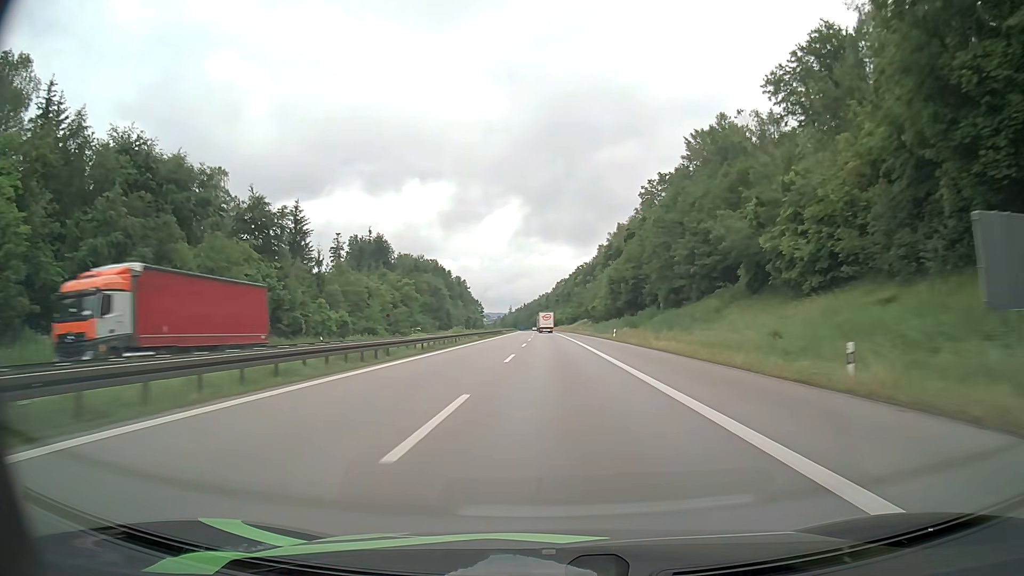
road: motorway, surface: asphalt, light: Day
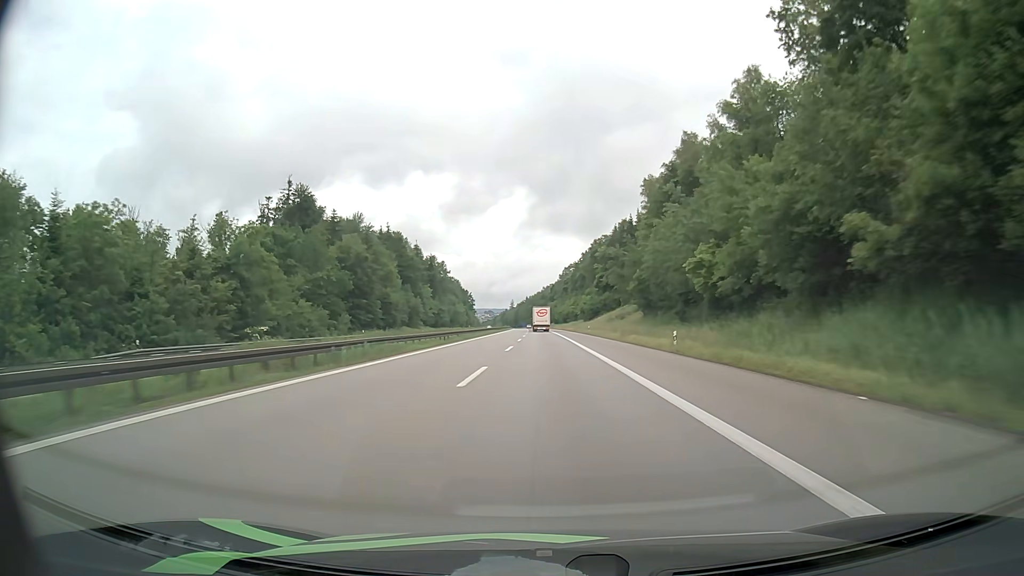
(-0.4, +81.9) m; 0°
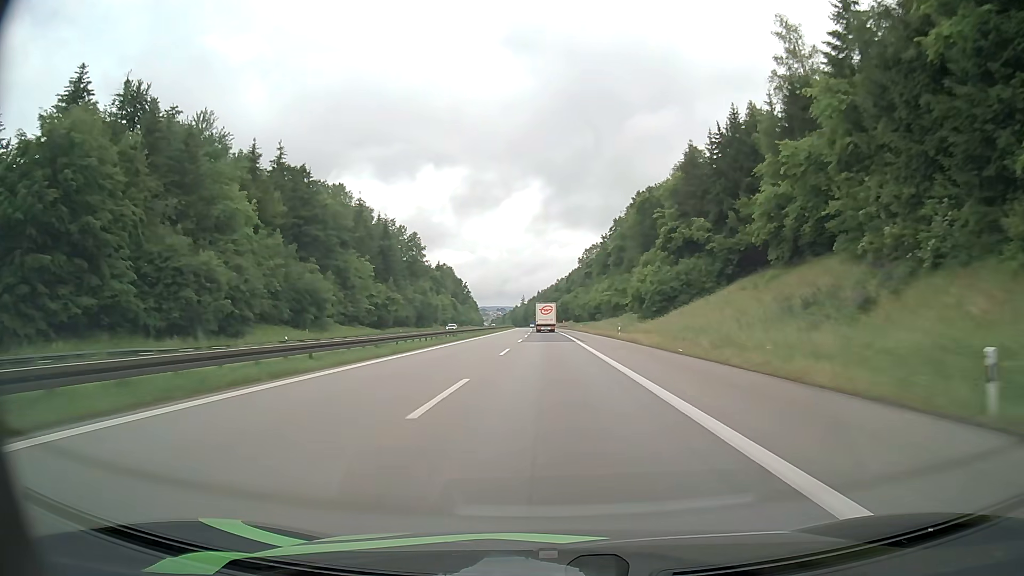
(-0.9, +76.3) m; -1°
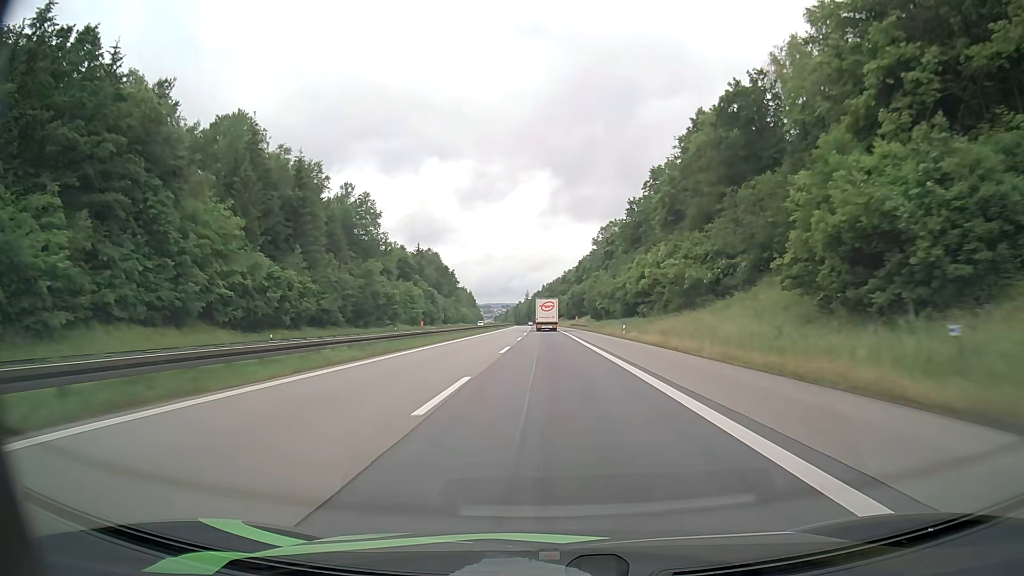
(-0.1, +53.6) m; 0°
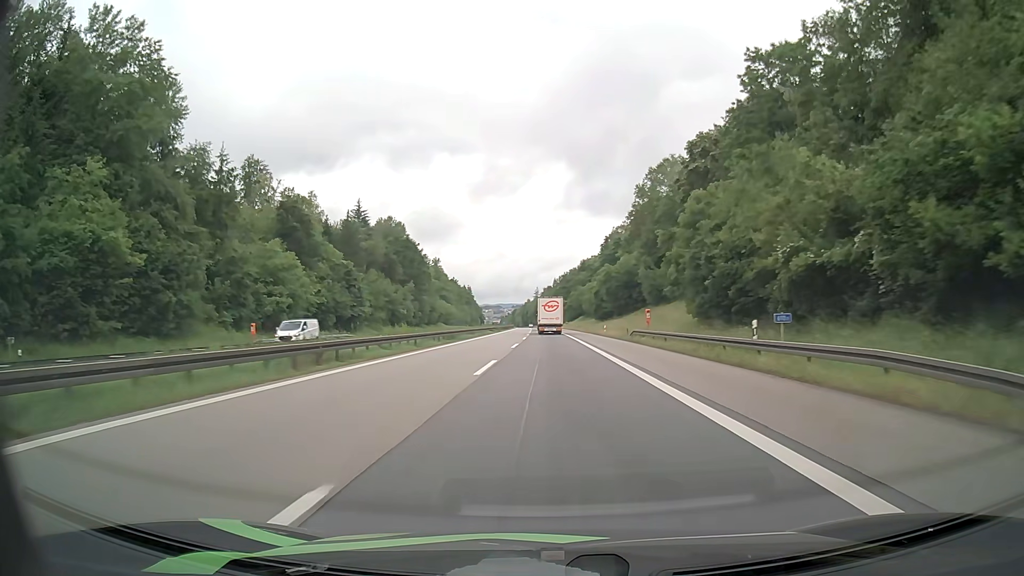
(-0.7, +81.7) m; -1°
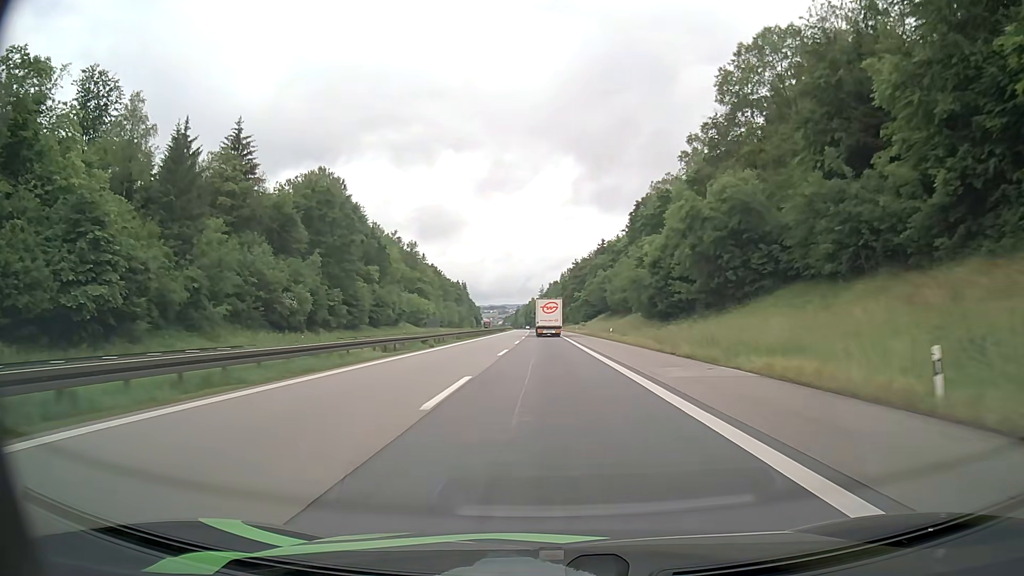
(-0.3, +60.3) m; -1°
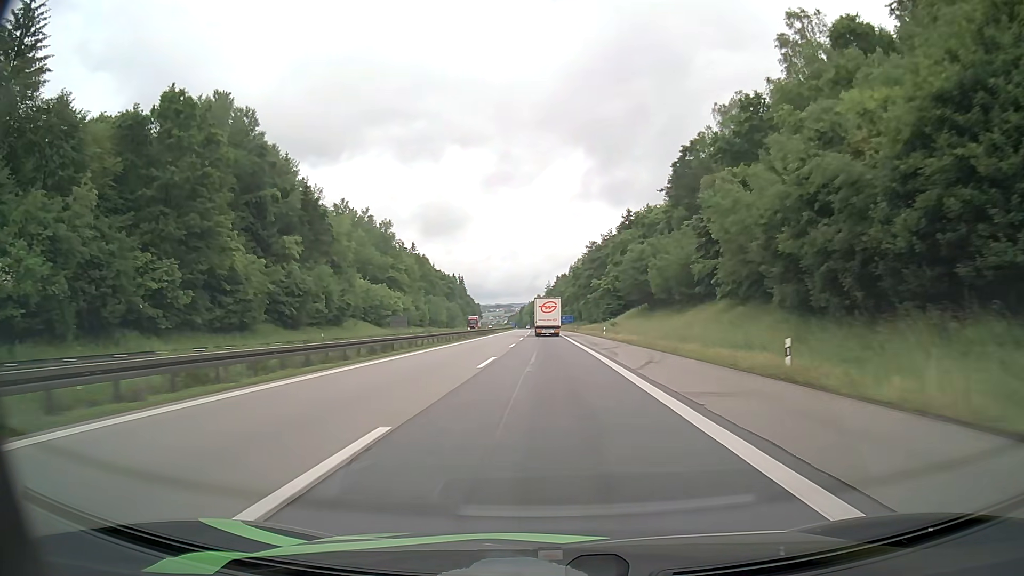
(-0.3, +44.3) m; -1°
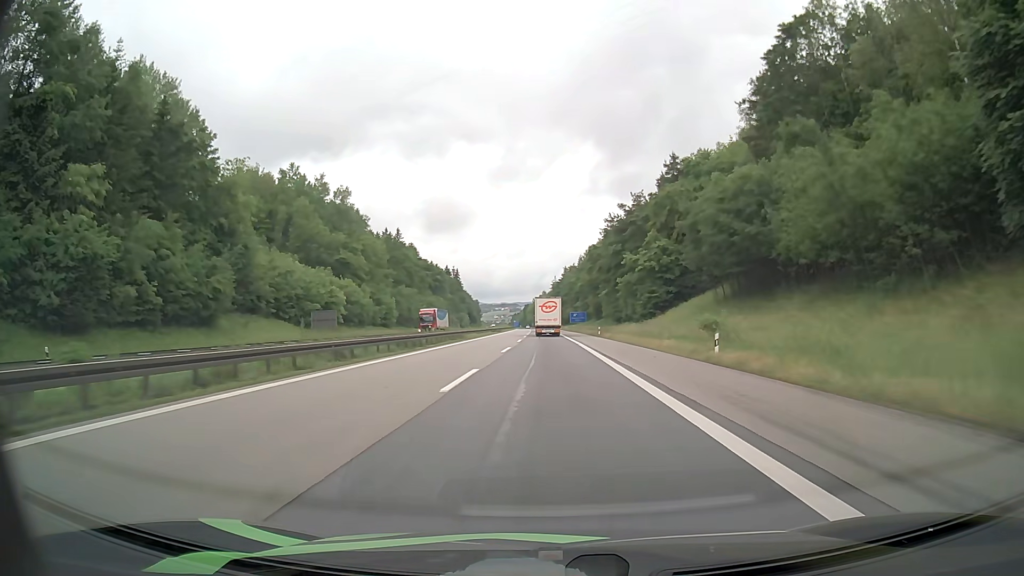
(-0.1, +43.1) m; -1°
(0, +10) (0, +20) (0, +30) (0, +40) (0, +50) (0, +60) (0, +70) (0, +80) (0, +90) (0, +100) m
